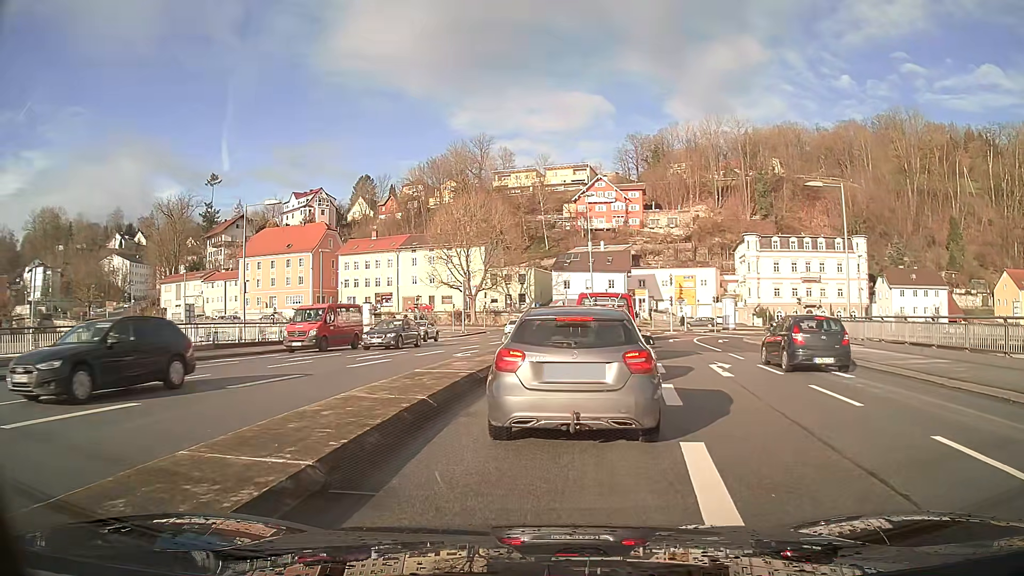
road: primary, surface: asphalt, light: Day
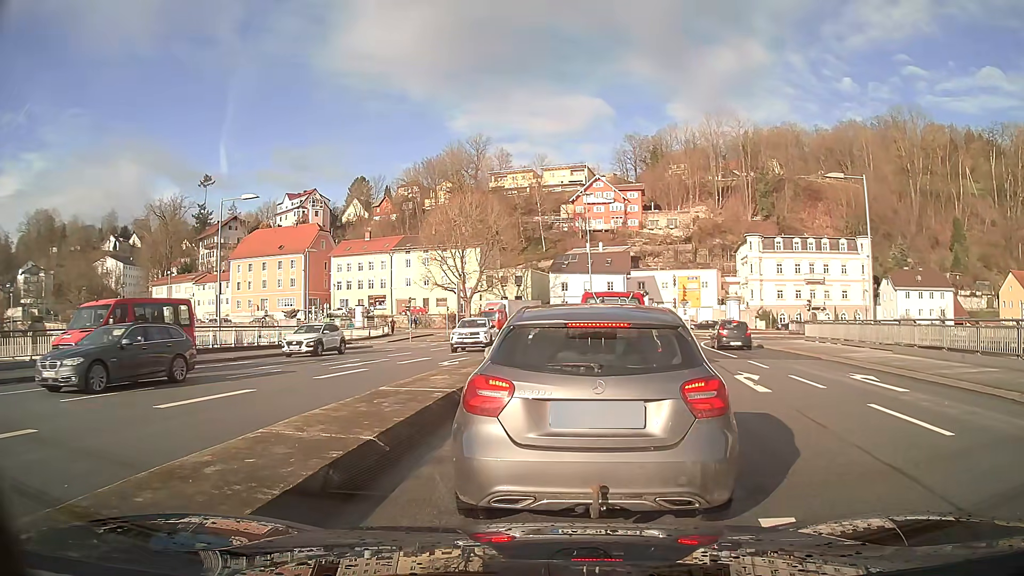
(0.0, +2.5) m; 0°
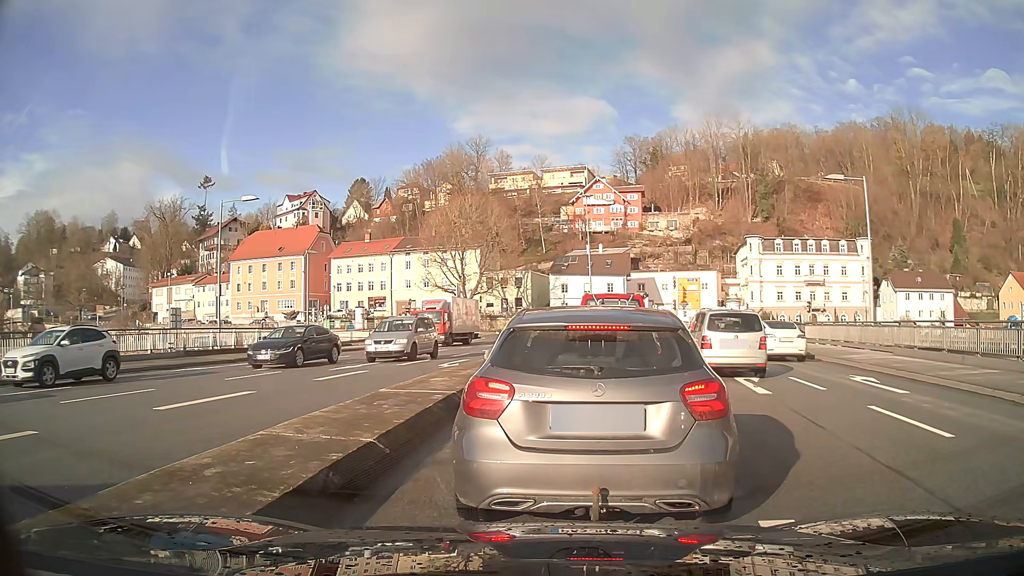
(0.0, +0.1) m; 0°
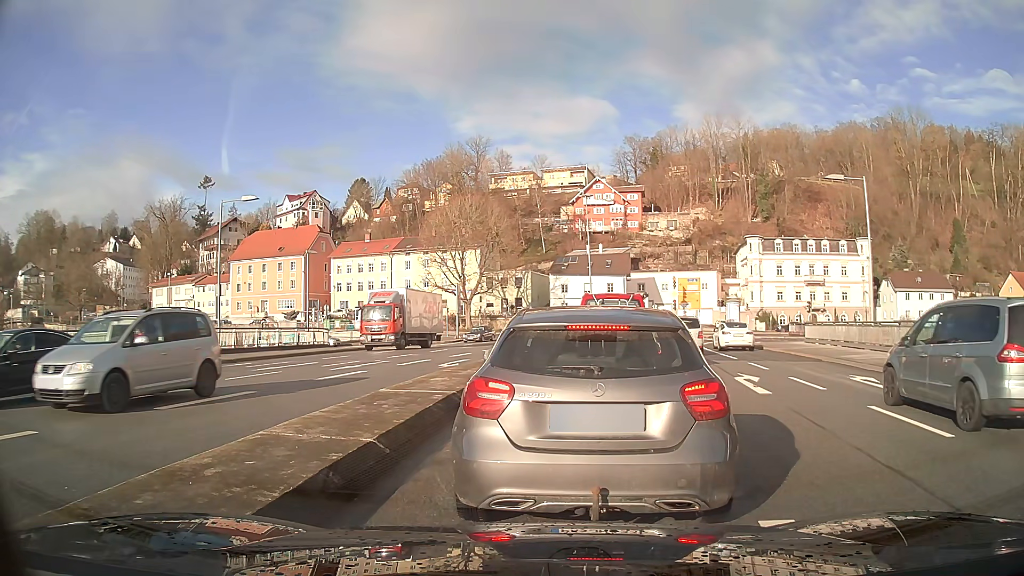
(0.0, 0.0) m; 0°
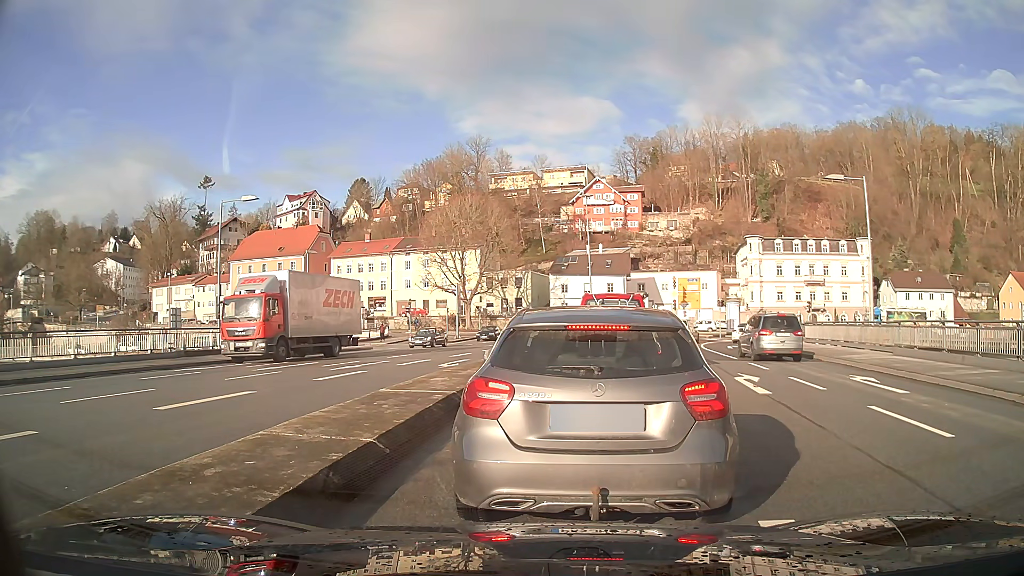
(0.0, 0.0) m; 0°
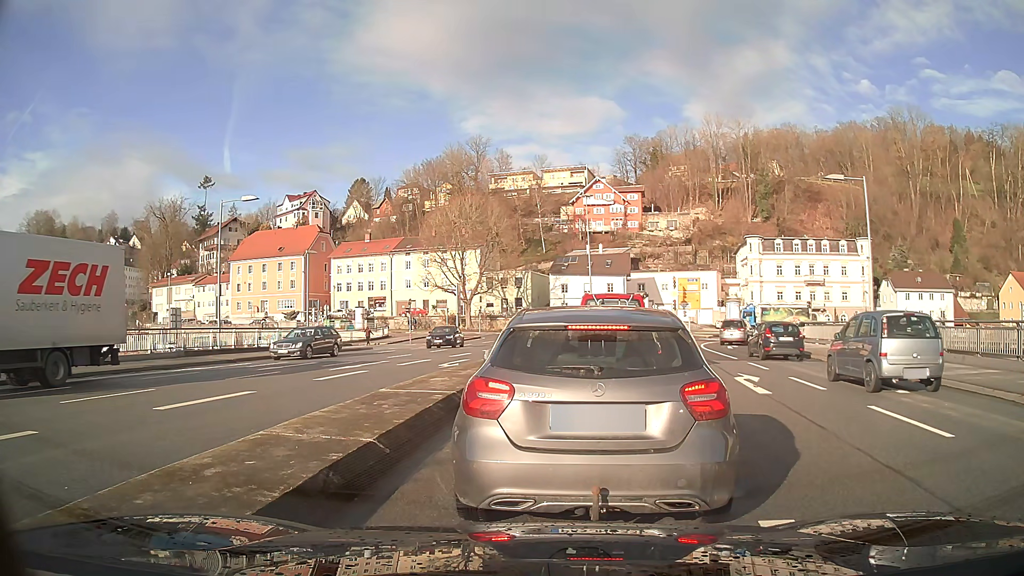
(0.0, 0.0) m; 0°
